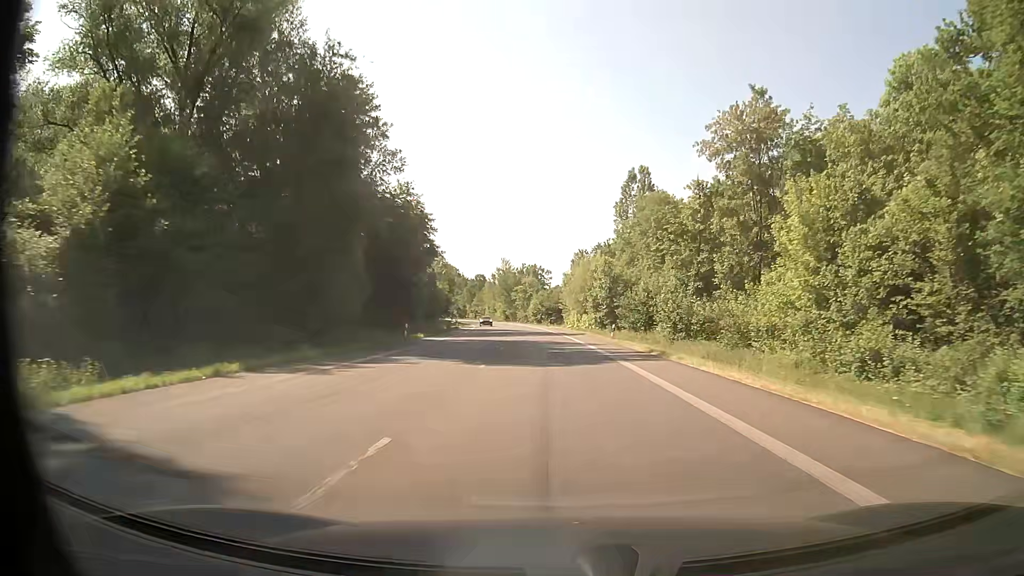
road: primary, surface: asphalt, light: Day
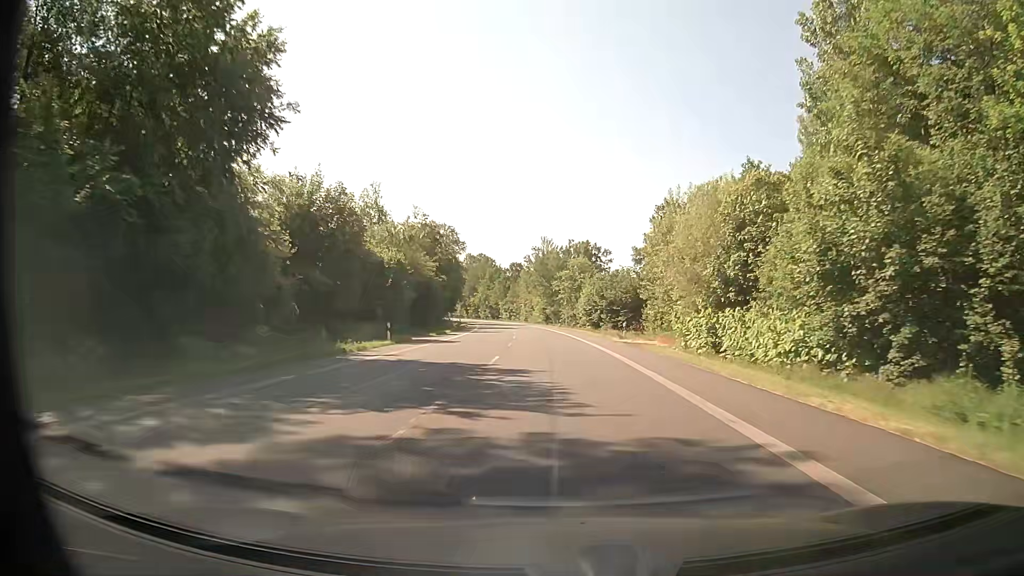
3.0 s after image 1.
(-2.0, +55.5) m; -4°
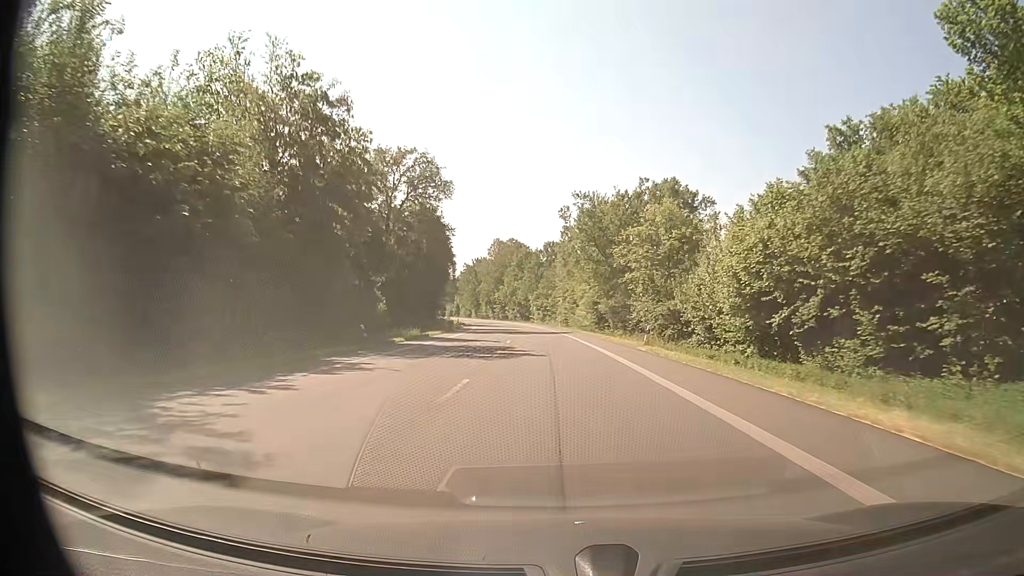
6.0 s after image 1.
(-1.6, +55.5) m; -3°
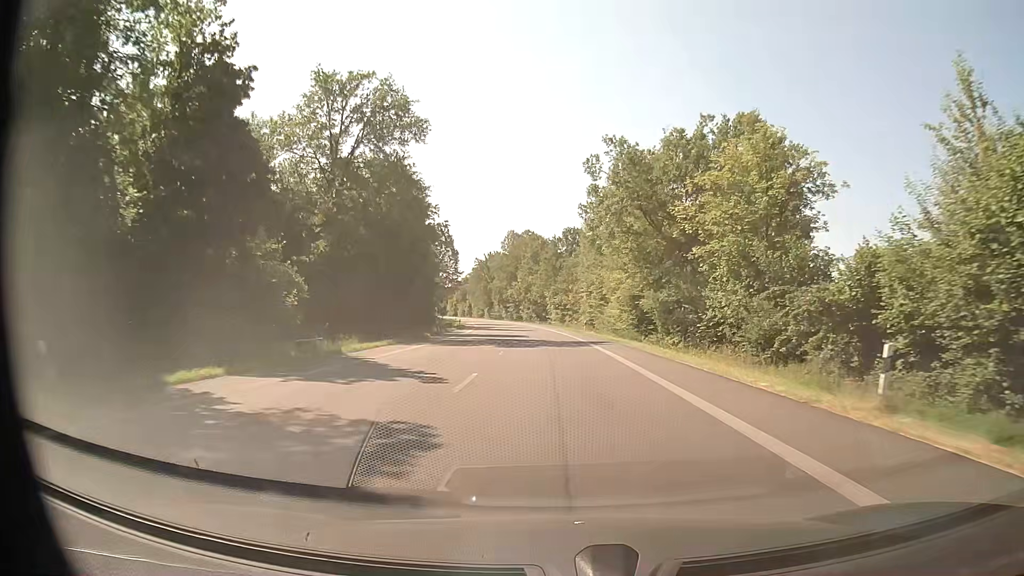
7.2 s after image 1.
(-0.4, +22.2) m; -2°
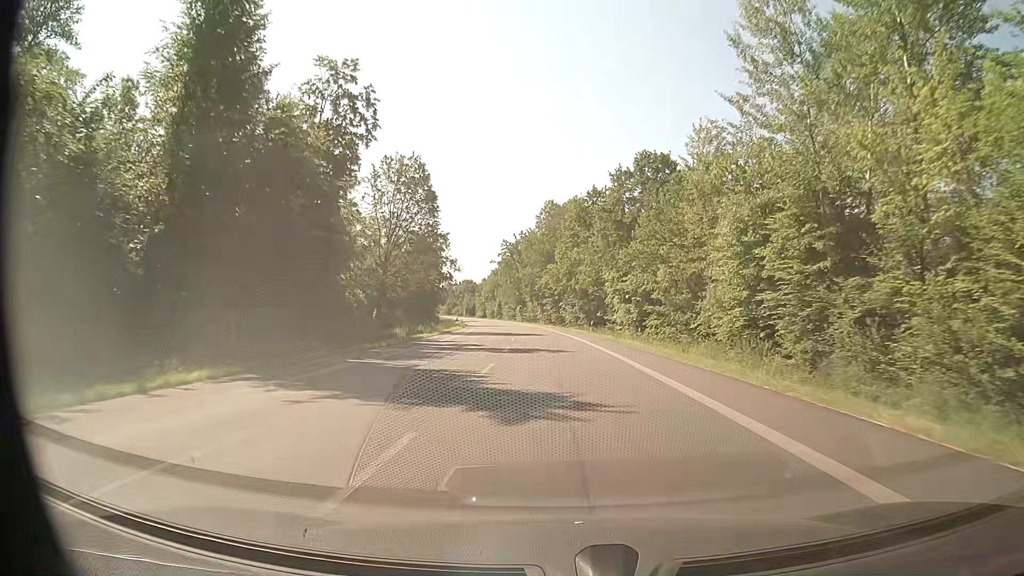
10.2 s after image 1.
(-1.9, +55.5) m; -4°
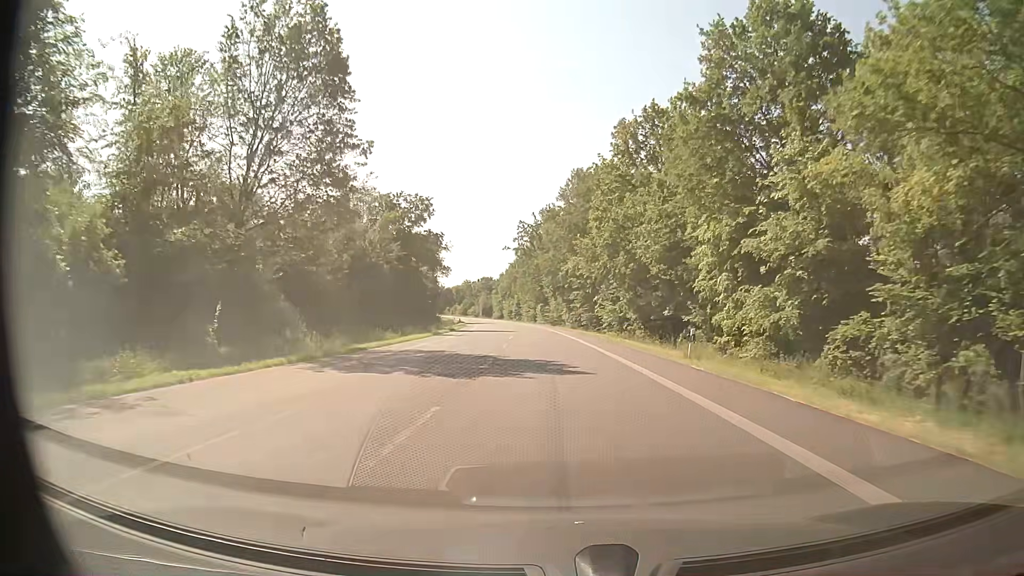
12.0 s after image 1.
(-0.5, +33.3) m; -2°
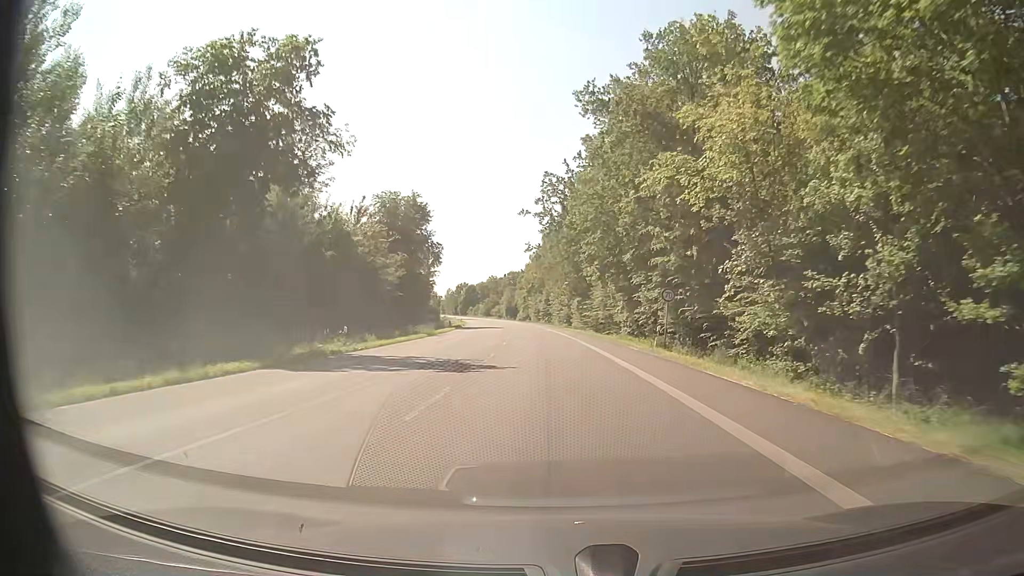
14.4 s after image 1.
(-1.2, +44.3) m; -3°
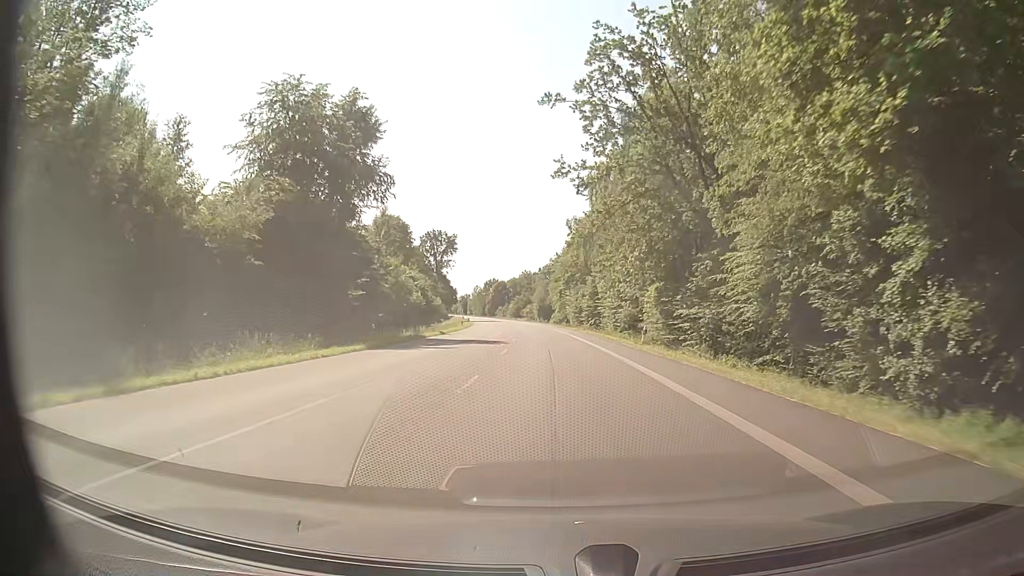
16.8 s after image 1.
(-1.3, +44.3) m; -3°
(0, +10) (0, +20) (-1, +30) (-1, +40) (-1, +50) (-2, +60) (-3, +70) (-3, +80) (-4, +90) (-5, +100) m
